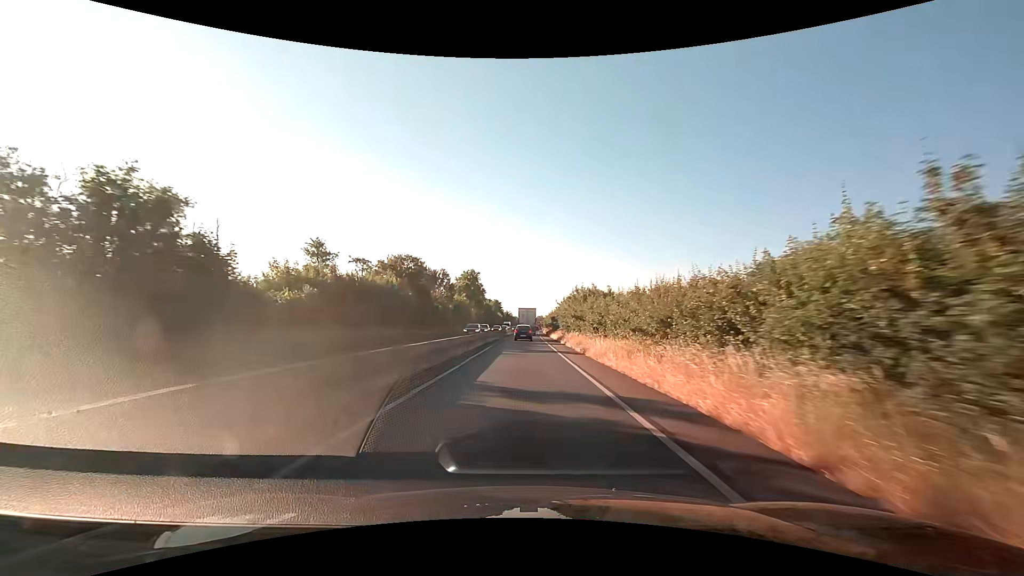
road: trunk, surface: asphalt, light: Day
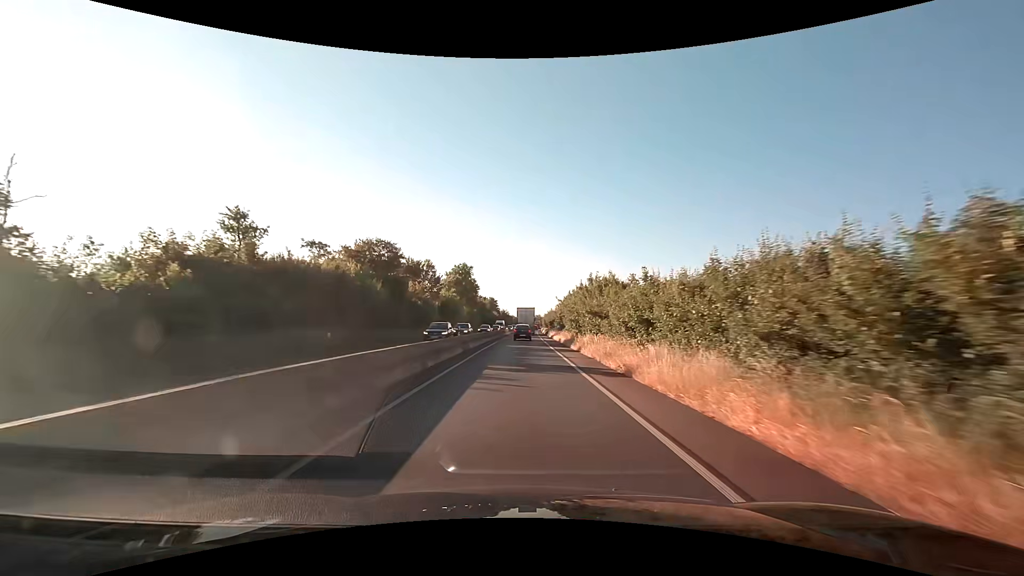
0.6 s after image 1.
(0.0, +11.0) m; 0°
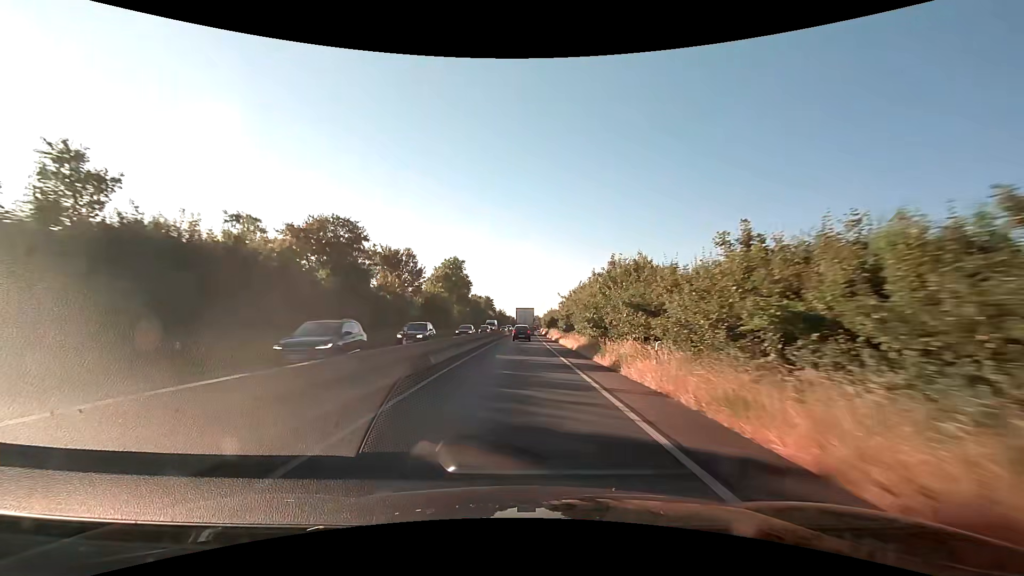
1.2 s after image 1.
(+0.1, +11.0) m; +1°
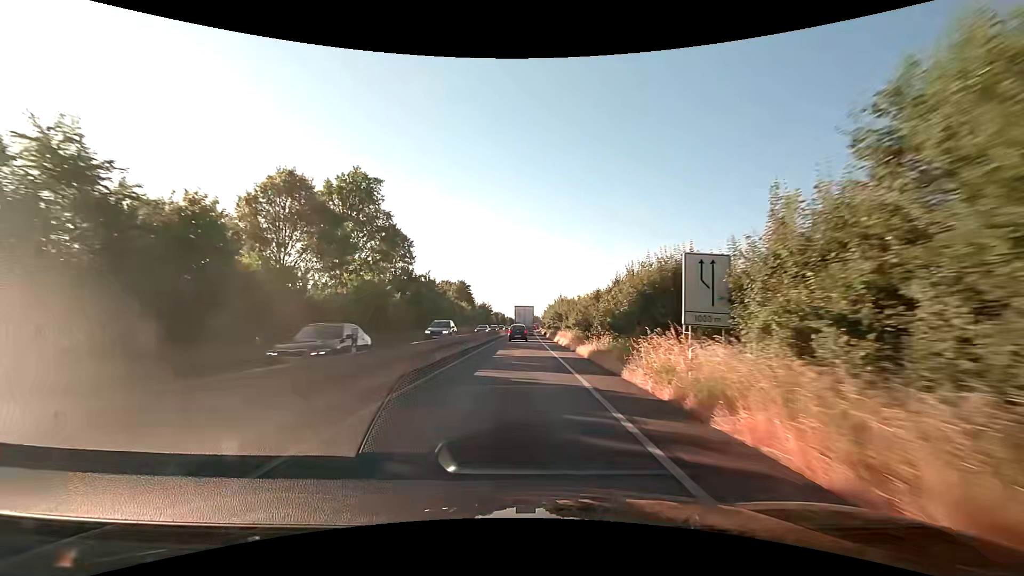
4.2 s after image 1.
(+0.3, +54.4) m; +1°
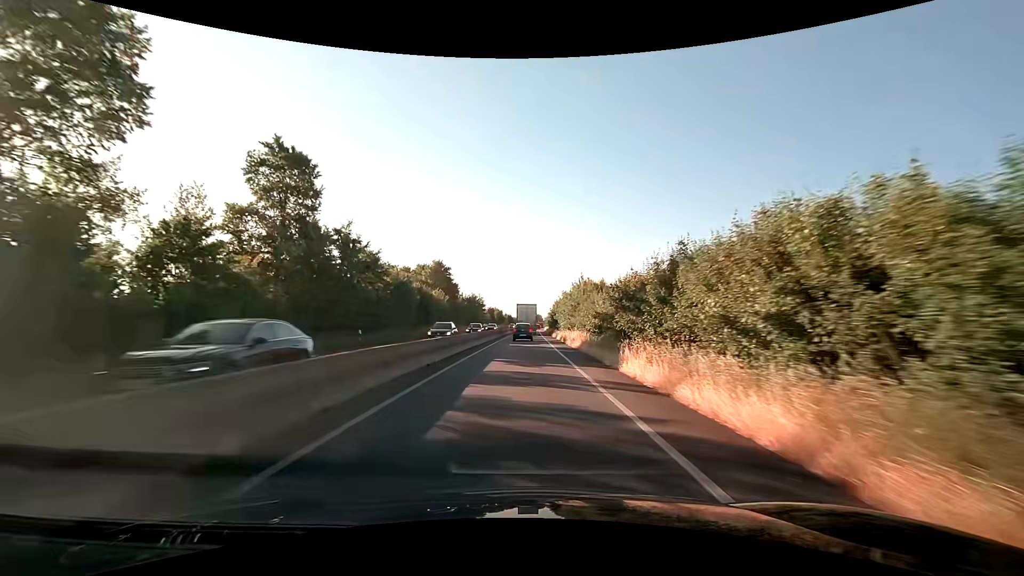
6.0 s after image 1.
(0.0, +31.2) m; 0°
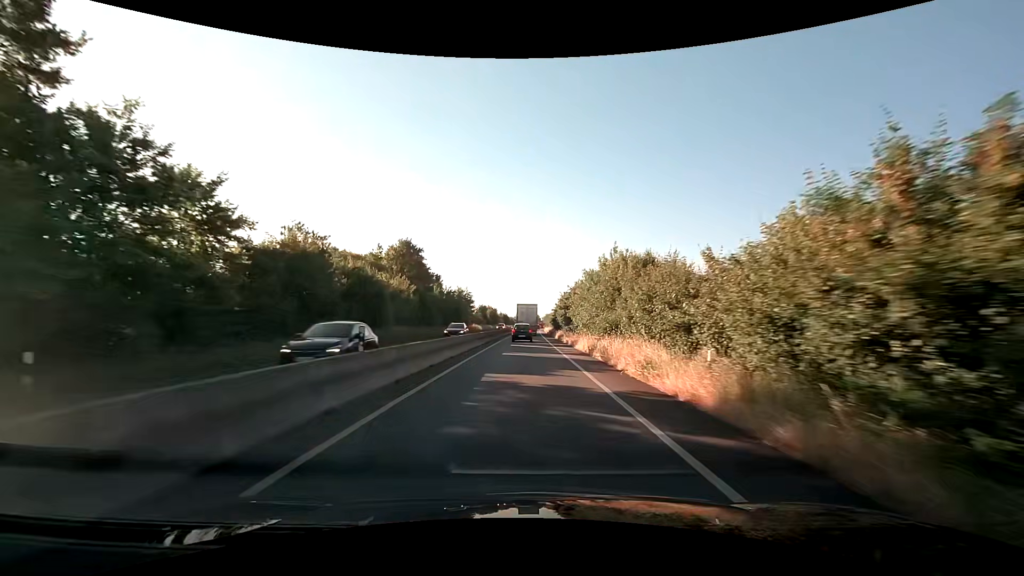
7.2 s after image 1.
(0.0, +20.1) m; 0°
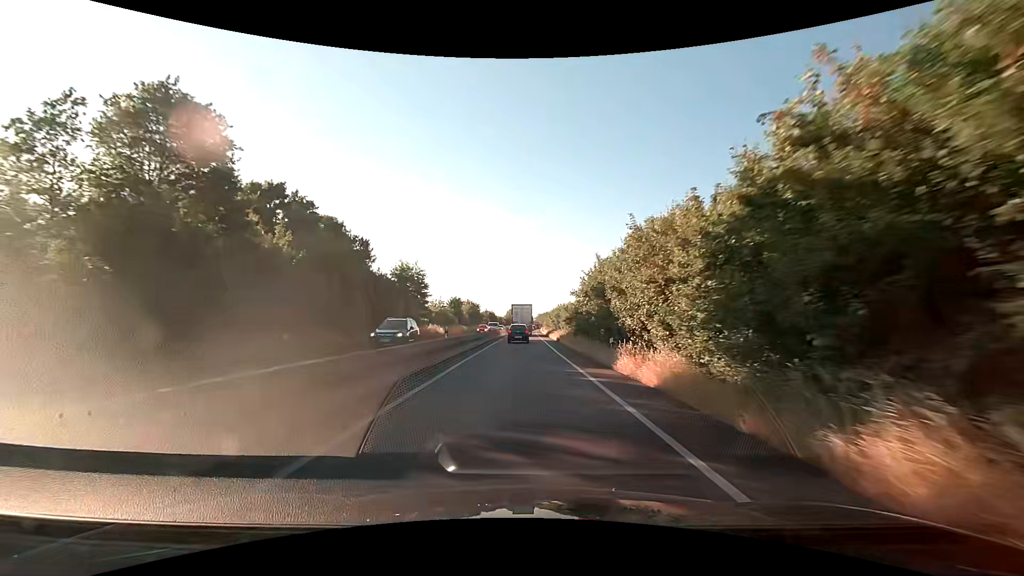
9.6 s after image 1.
(+0.2, +38.7) m; +1°
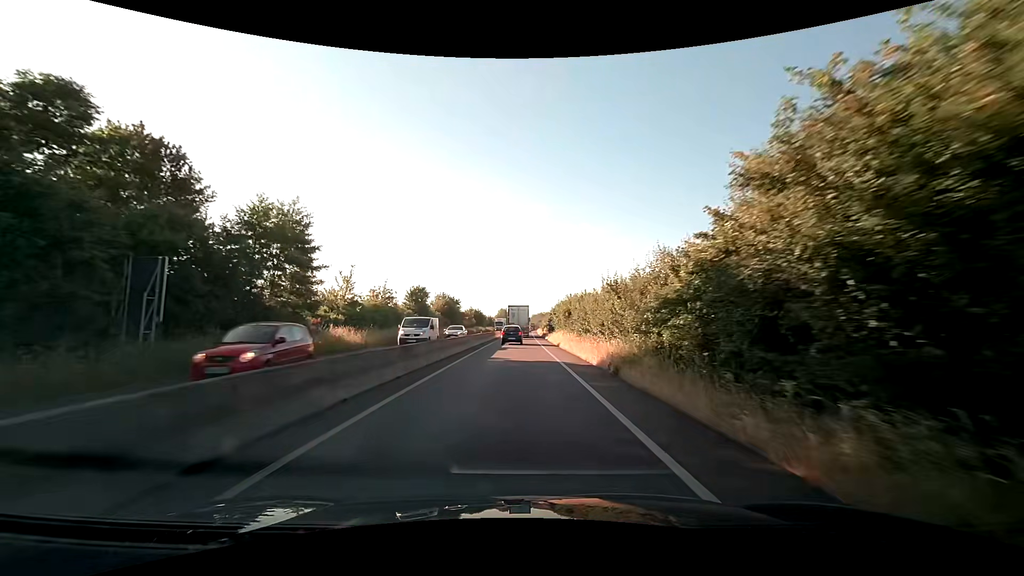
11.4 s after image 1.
(+0.2, +28.2) m; 0°
(0, +10) (0, +20) (0, +30) (0, +40) (+1, +50) (+1, +60) (+1, +70) (+1, +80) (+2, +90) (+2, +100) m
